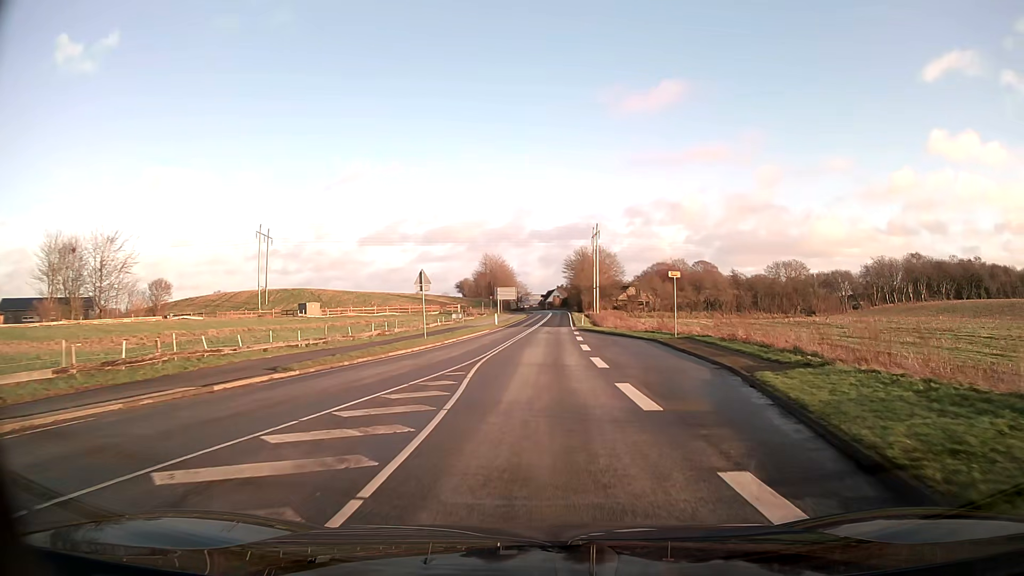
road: tertiary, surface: asphalt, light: Day
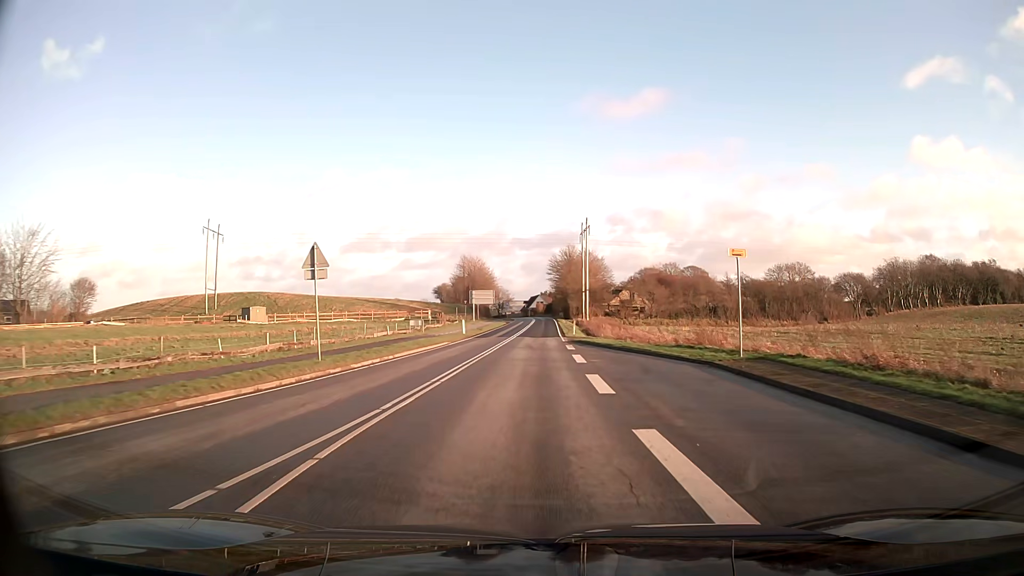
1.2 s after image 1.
(+0.2, +13.8) m; +1°
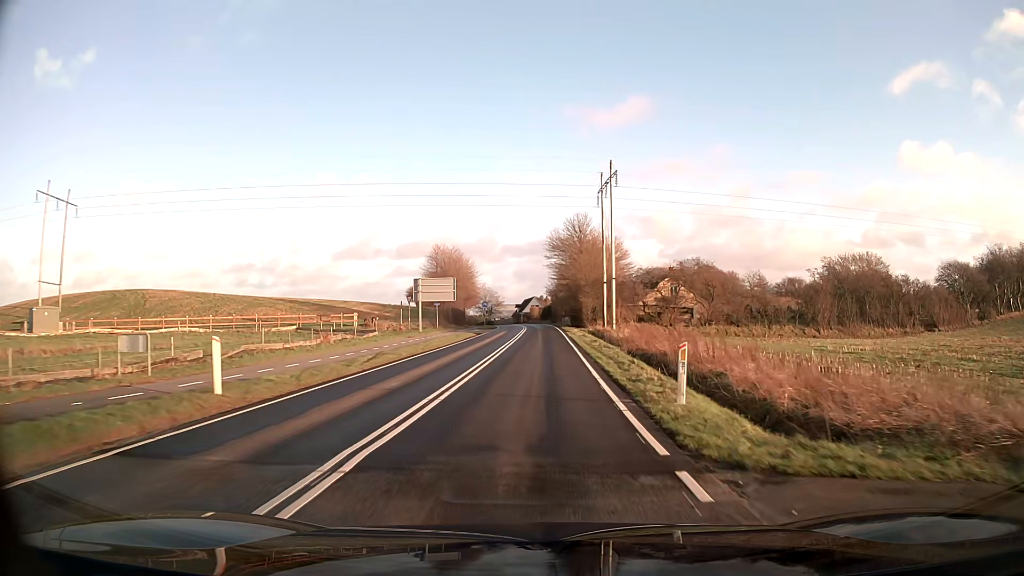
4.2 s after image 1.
(+0.2, +38.5) m; +1°
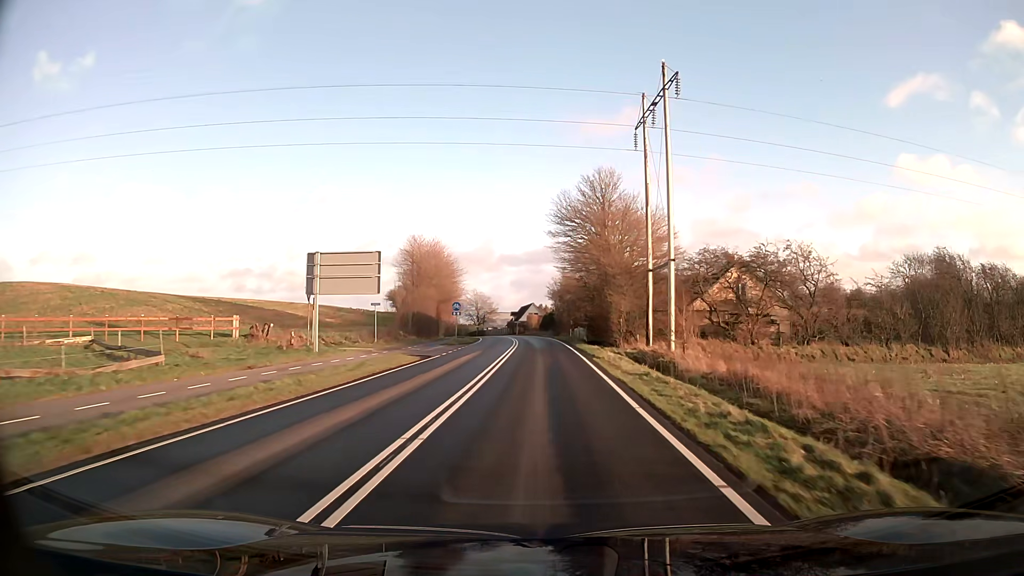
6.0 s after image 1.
(-0.1, +25.3) m; 0°
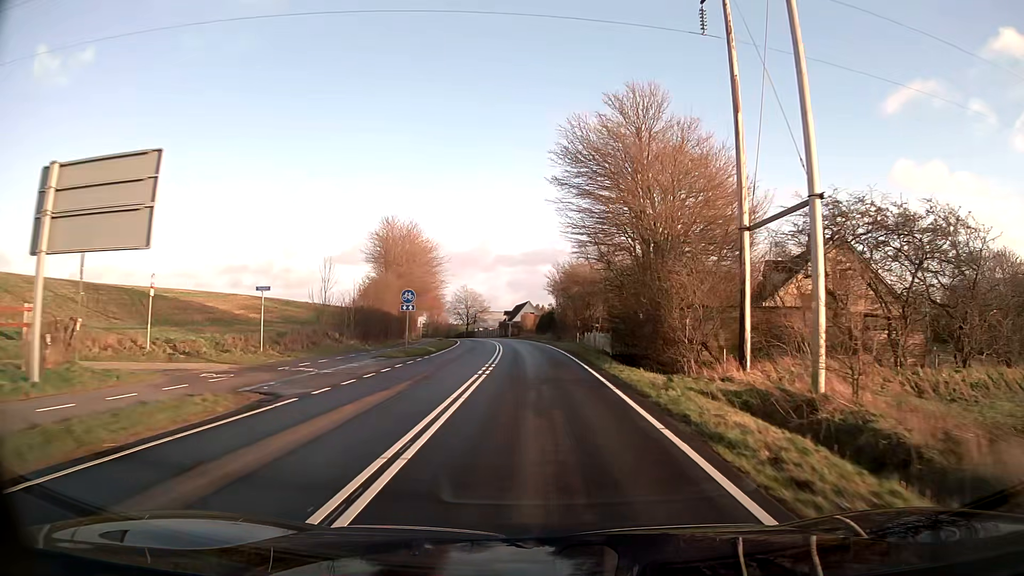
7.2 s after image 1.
(0.0, +17.5) m; 0°
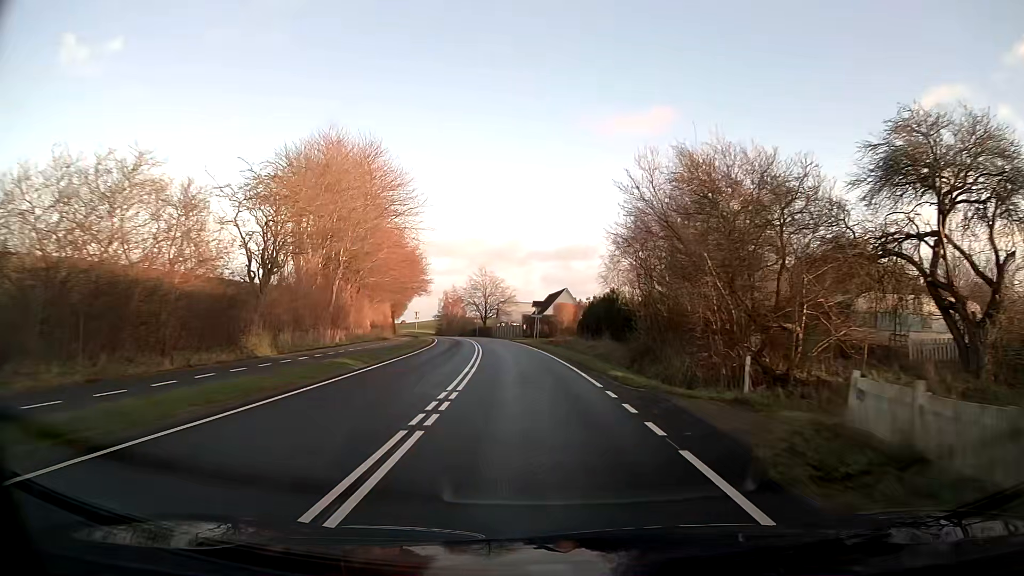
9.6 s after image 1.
(-0.6, +36.4) m; -3°
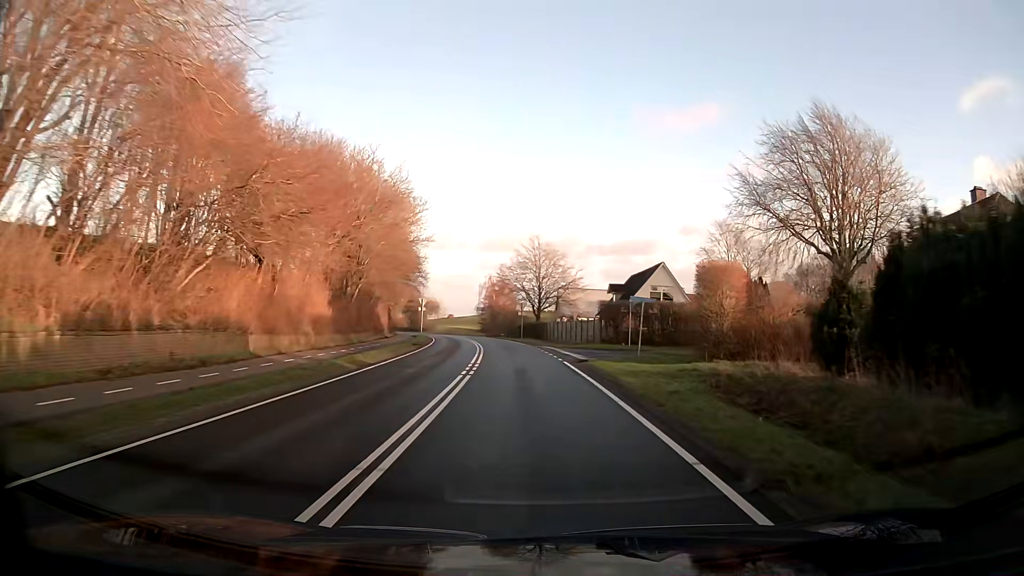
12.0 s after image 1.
(-1.7, +37.4) m; -5°
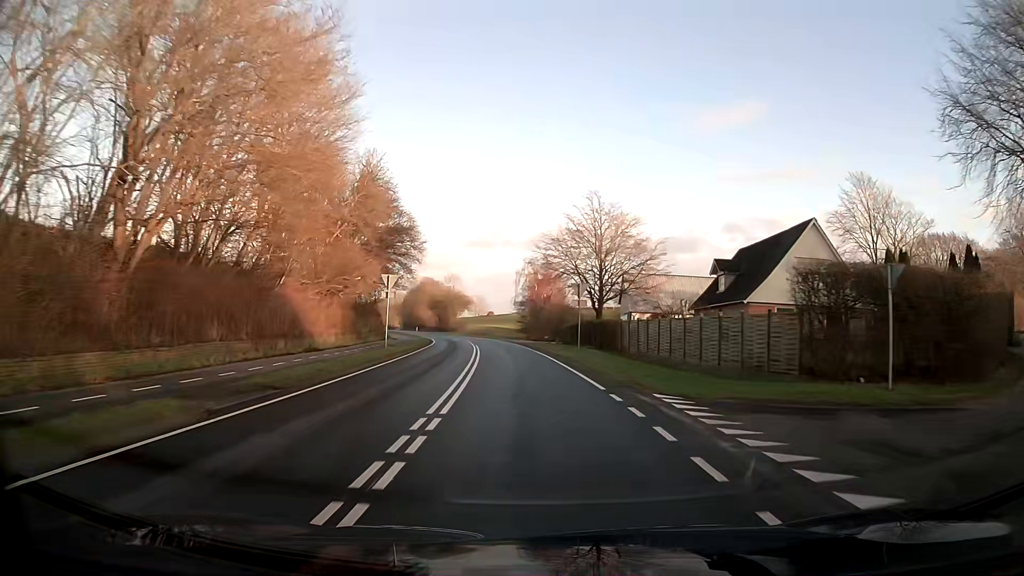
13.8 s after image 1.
(-1.0, +28.3) m; -4°
(0, +10) (-1, +20) (-1, +30) (-2, +40) (-3, +50) (-5, +60) (-7, +70) (-9, +79) (-11, +89) (-13, +99) m
